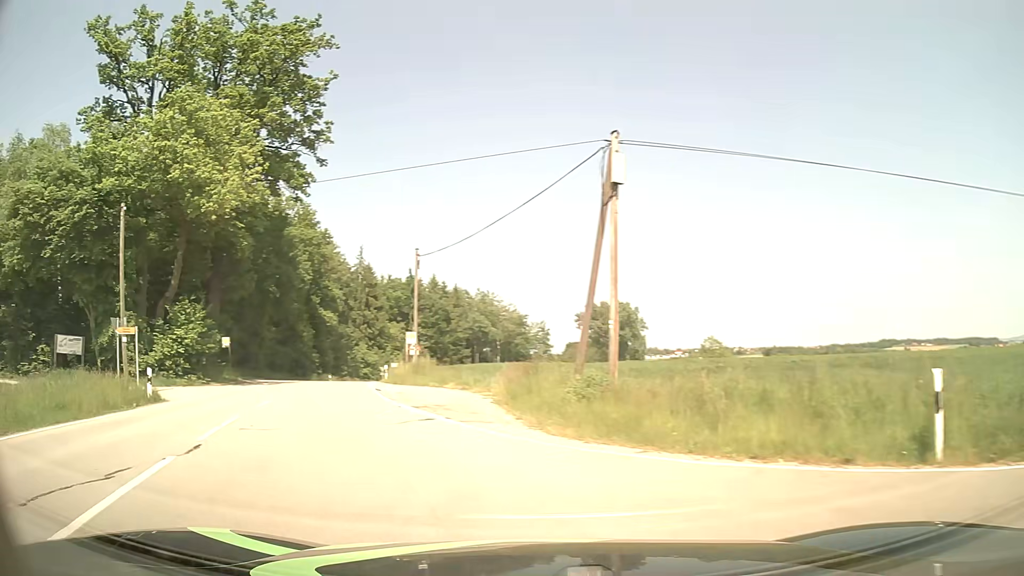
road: tertiary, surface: asphalt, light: Day
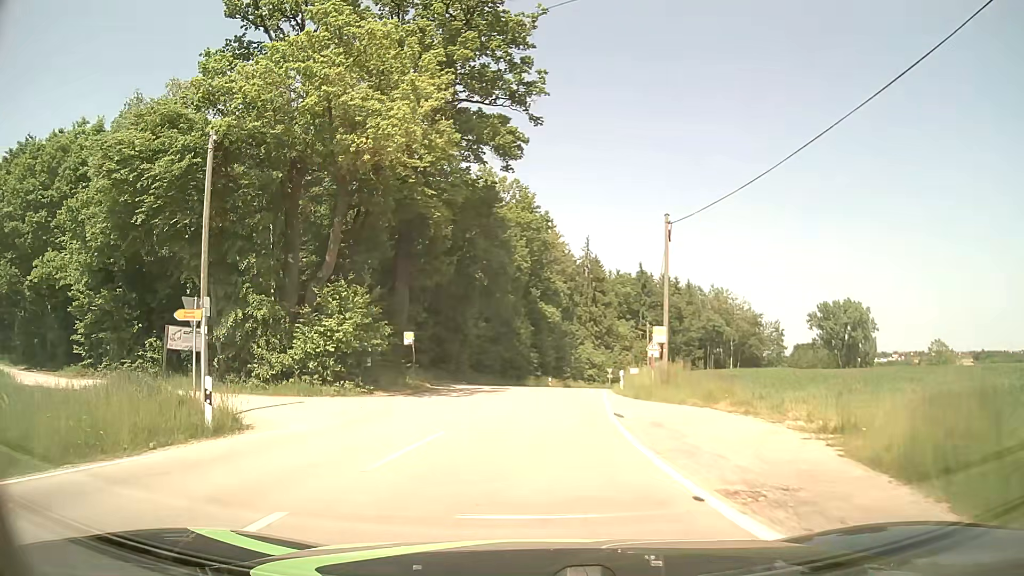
(-1.9, +9.0) m; -19°
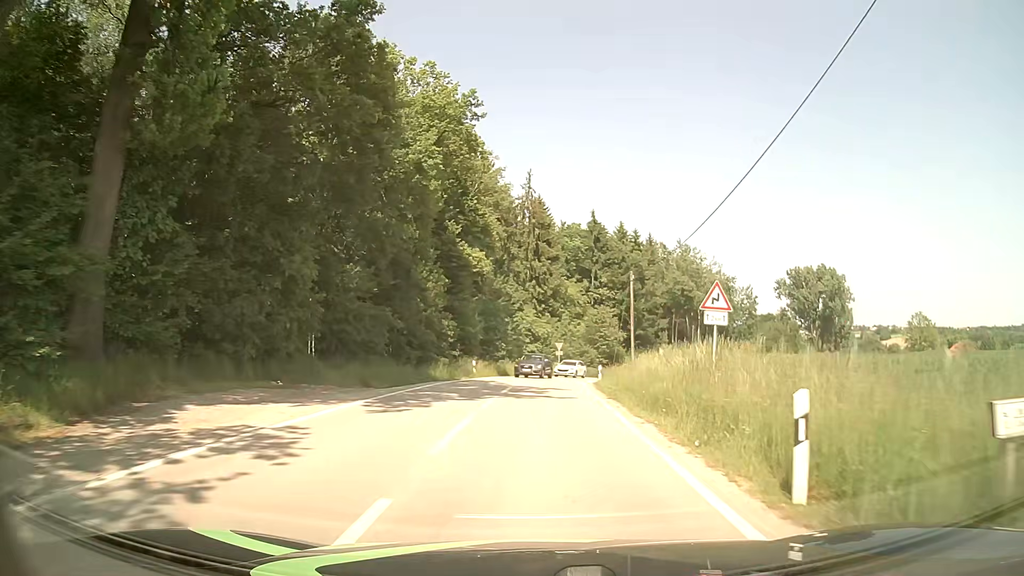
(+1.0, +24.3) m; +7°
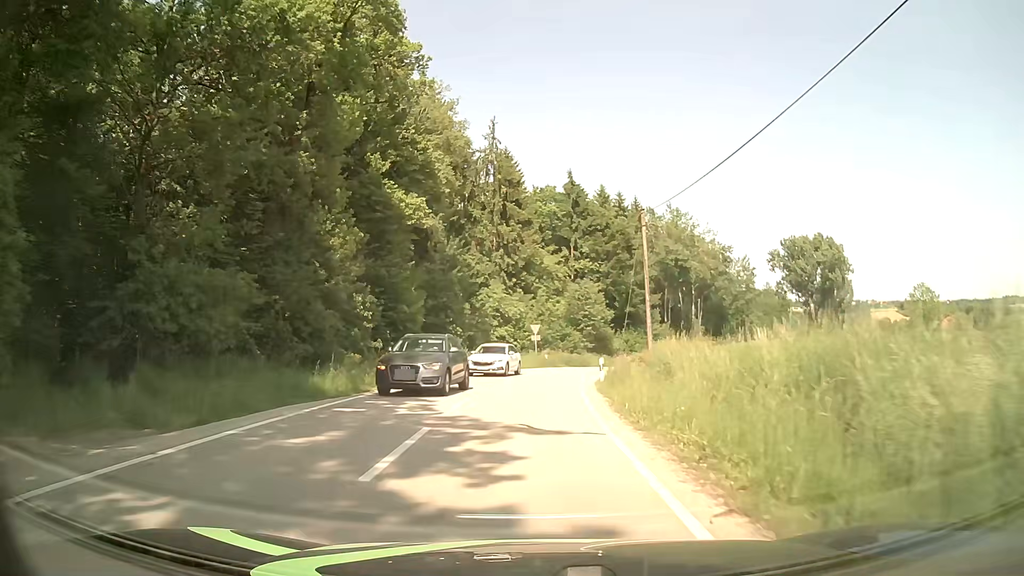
(+0.3, +14.0) m; +2°
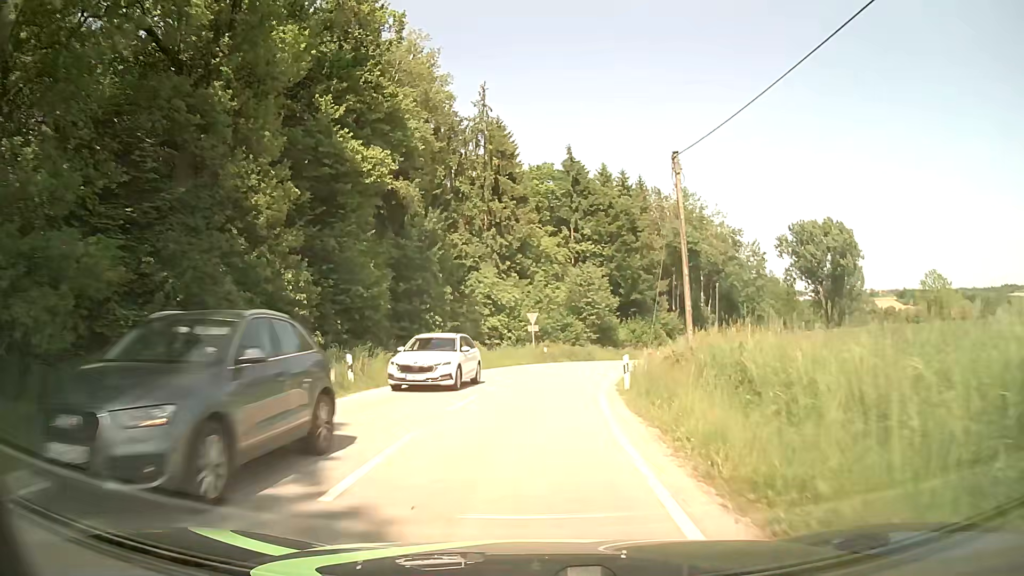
(0.0, +7.1) m; 0°
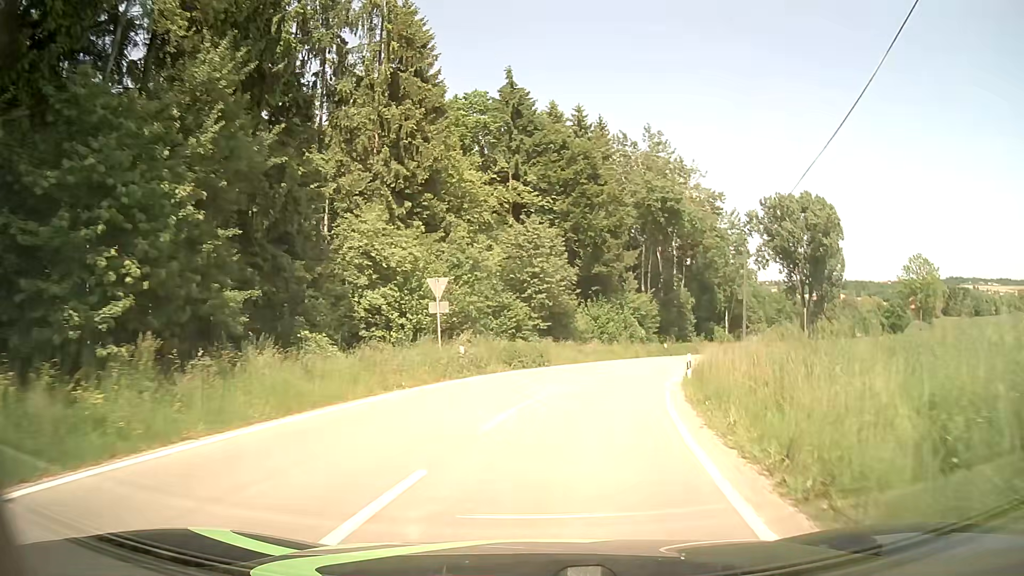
(+0.5, +20.9) m; +5°
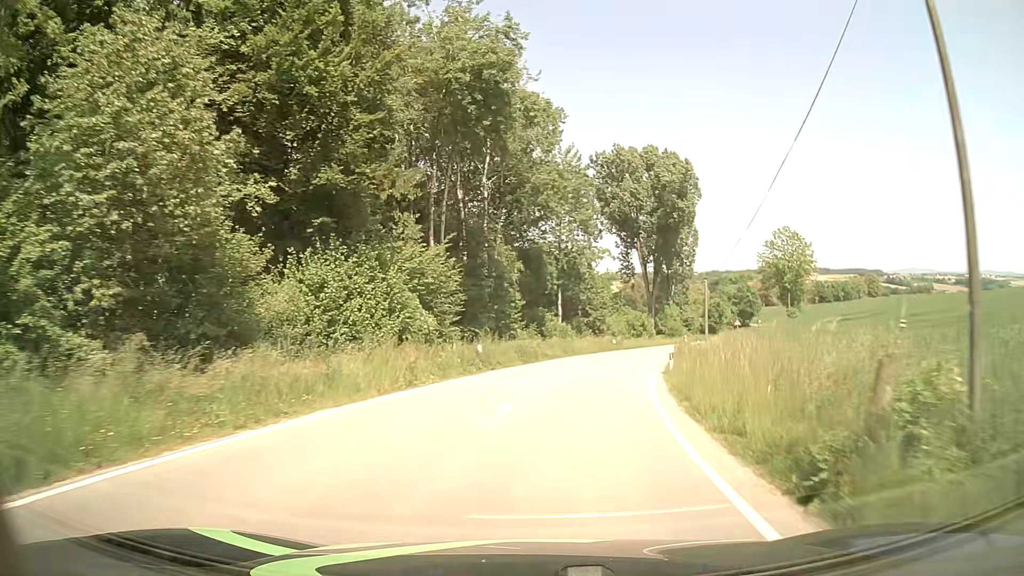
(+4.8, +28.9) m; +18°
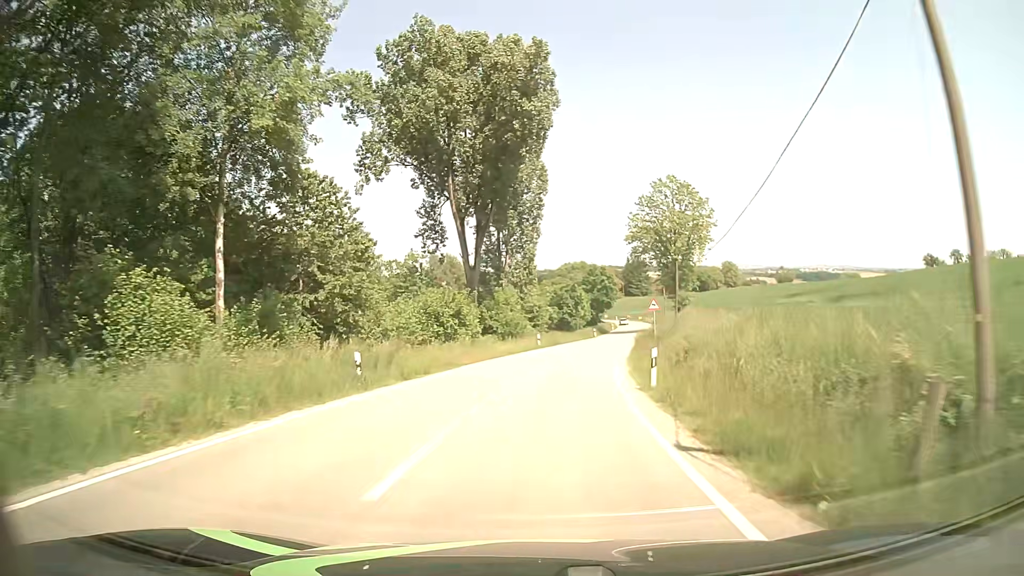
(+6.2, +40.3) m; +15°
